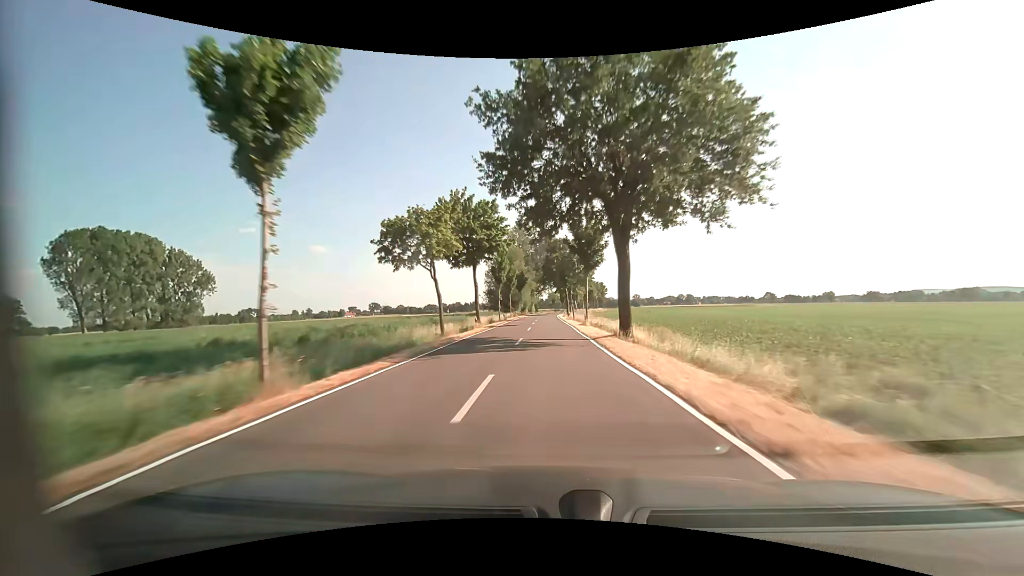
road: tertiary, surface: asphalt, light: Day
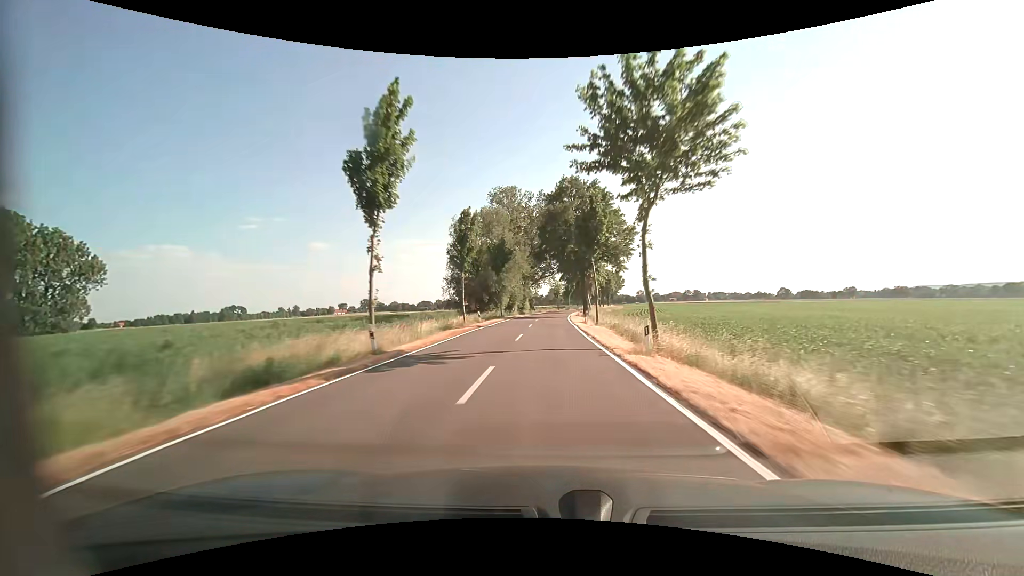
(+0.3, +47.4) m; +1°
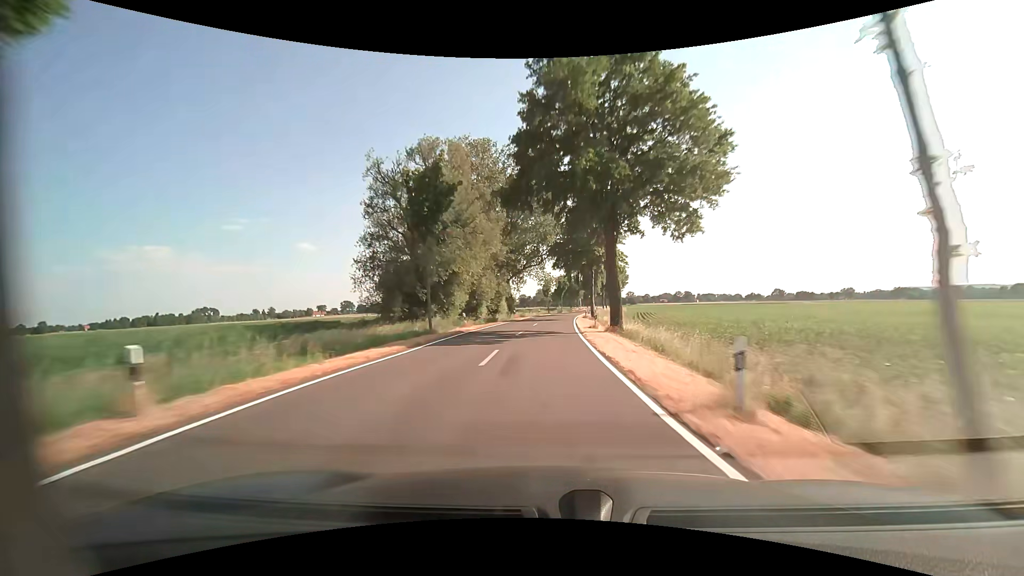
(+0.1, +31.6) m; +1°
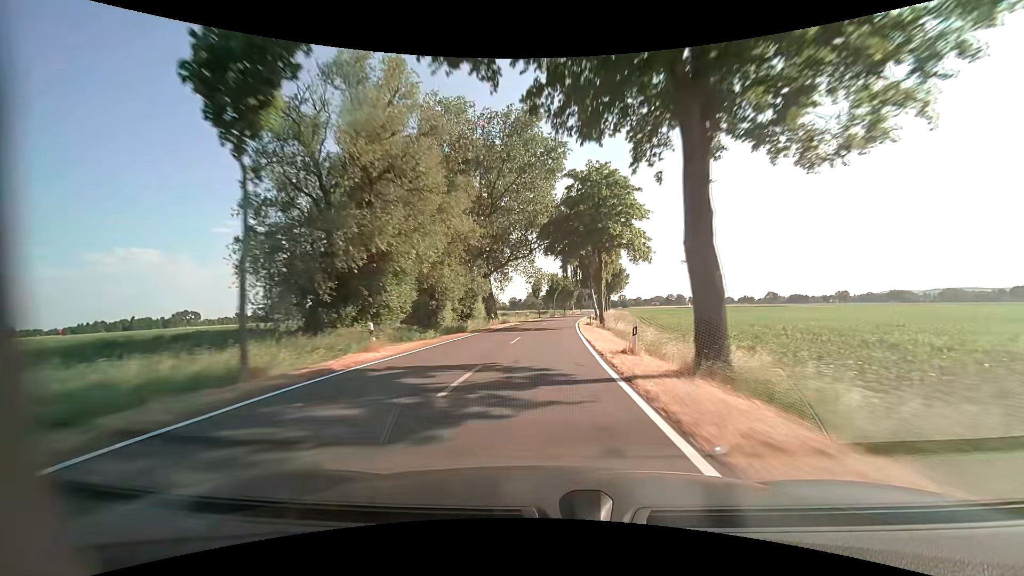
(+0.1, +15.8) m; +1°
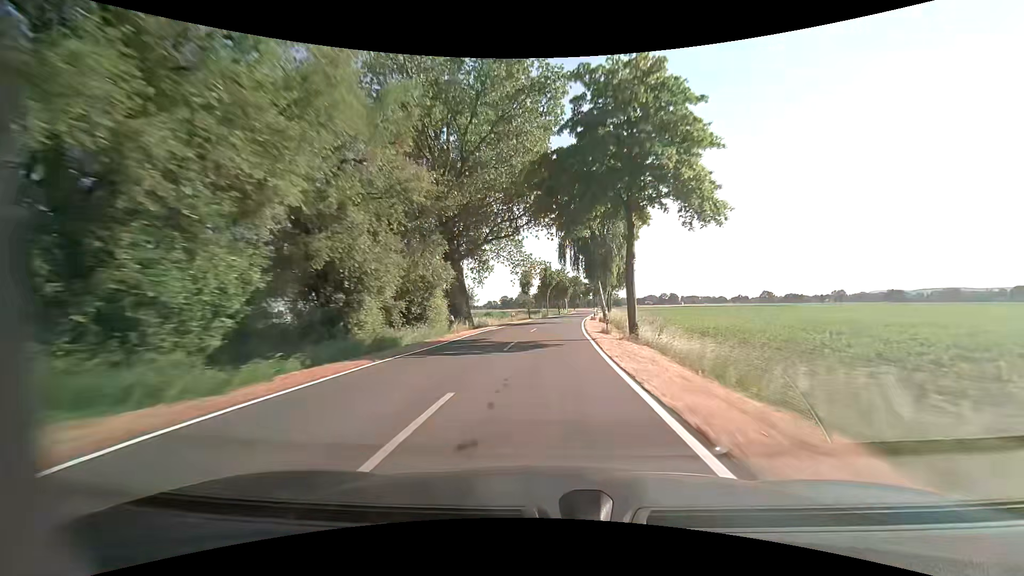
(+0.1, +15.8) m; +1°
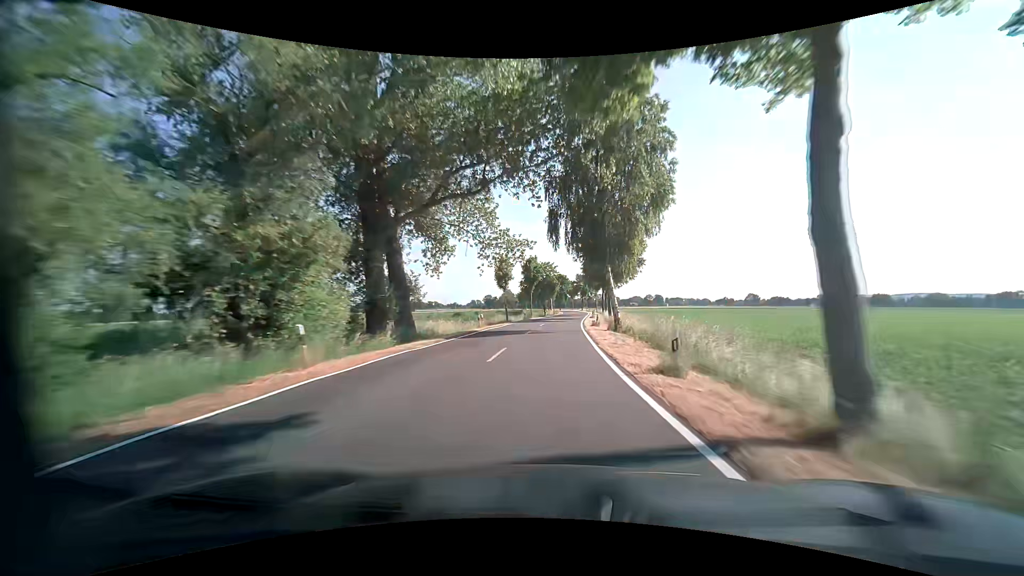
(+0.1, +15.8) m; +1°
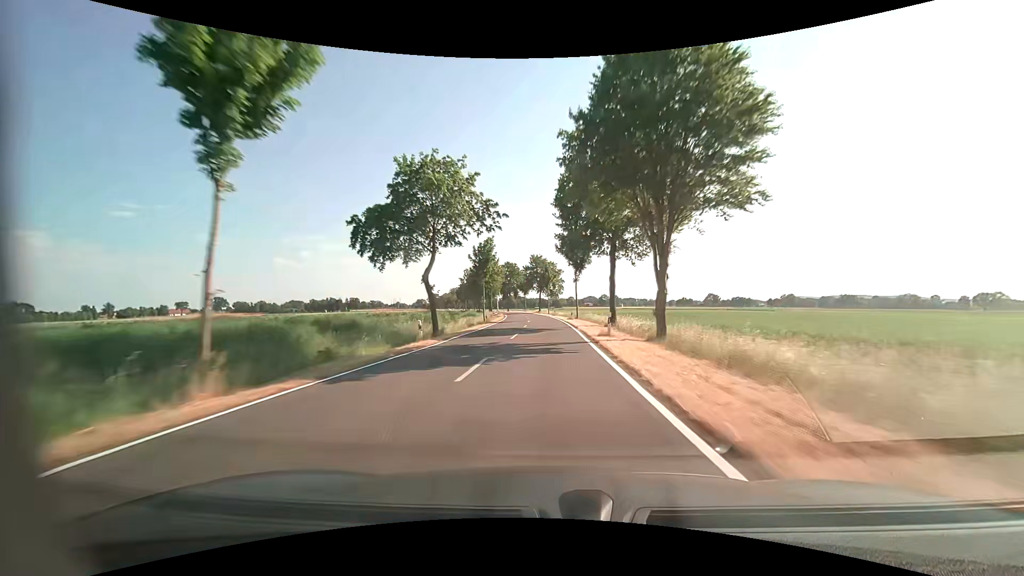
(+3.7, +63.2) m; +6°
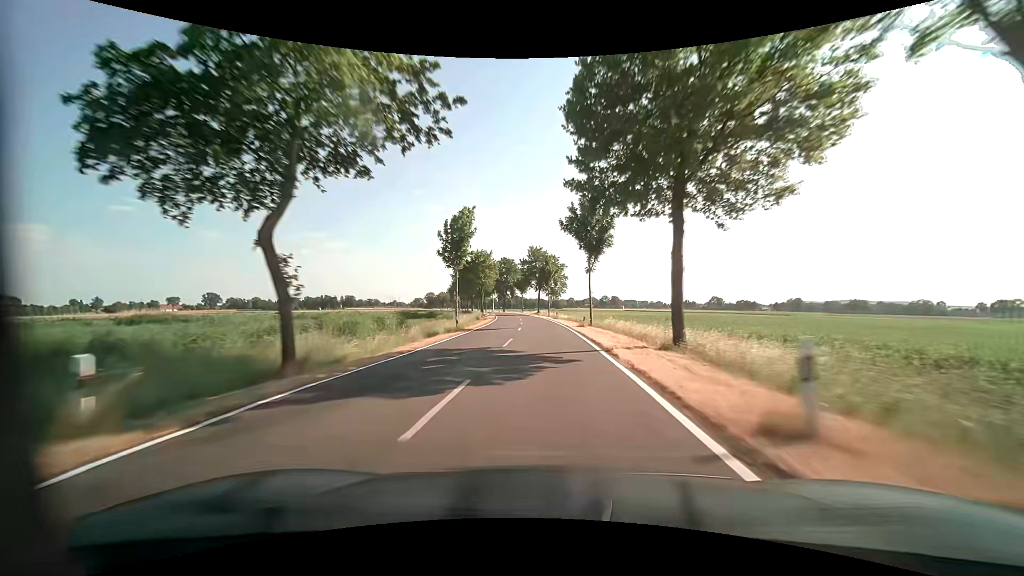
(+0.1, +15.7) m; 0°
(0, +10) (0, +20) (0, +30) (-1, +40) (-1, +50) (-2, +60) (-2, +70) (-3, +80) (-4, +90) (-6, +100) m
